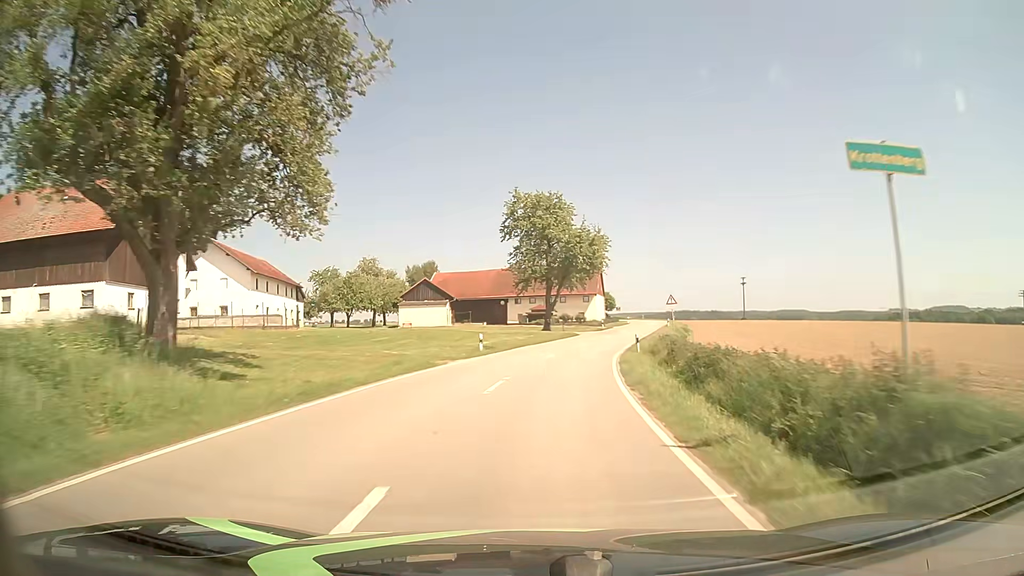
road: tertiary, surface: asphalt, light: Day
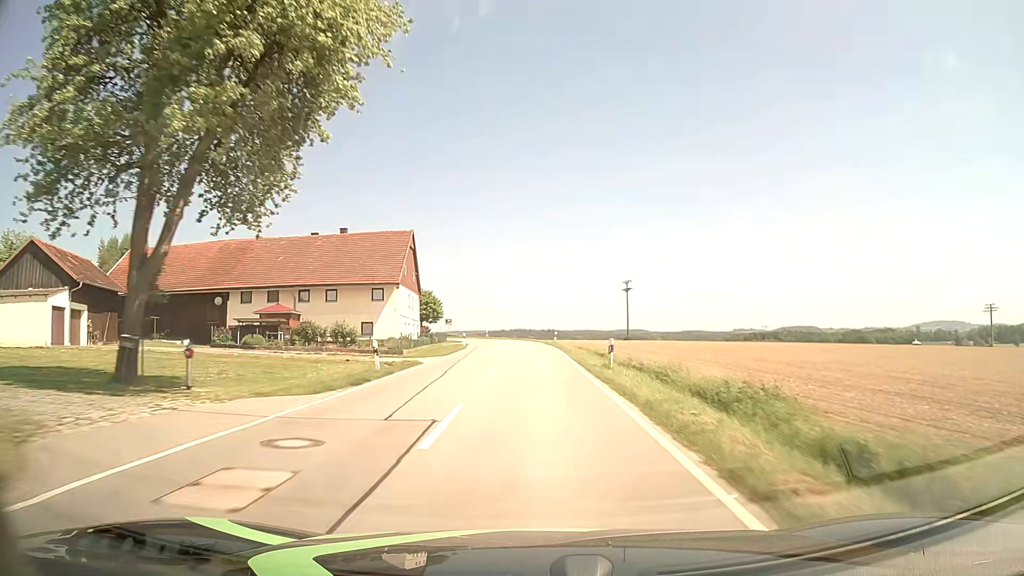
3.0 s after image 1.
(+6.7, +52.3) m; +14°
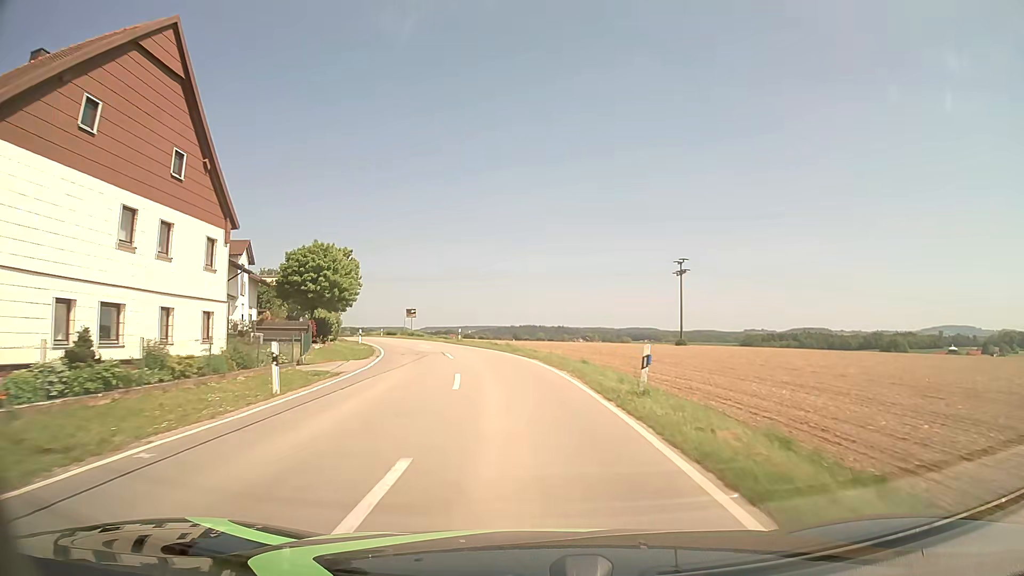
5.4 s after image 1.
(-0.1, +40.6) m; -1°
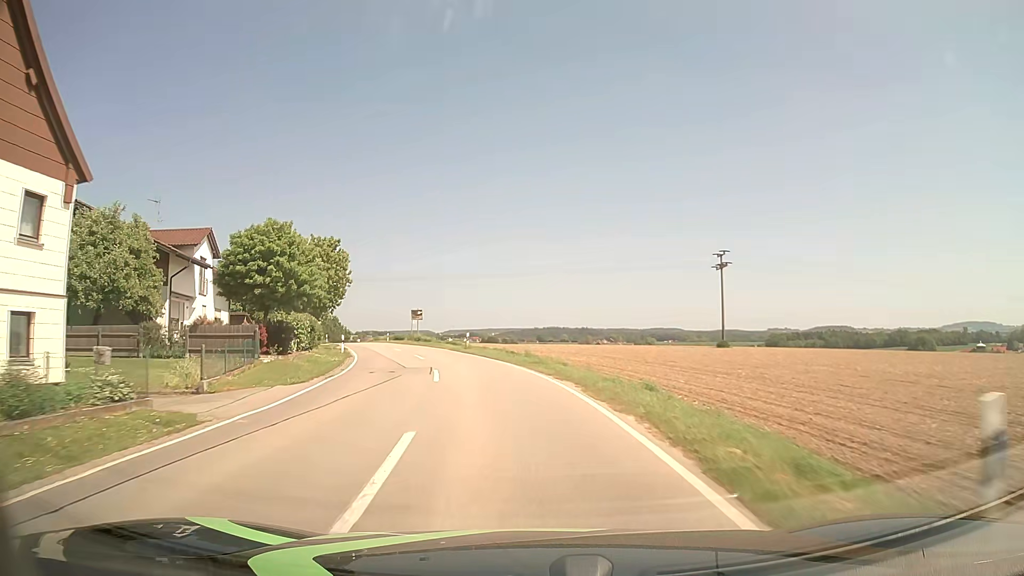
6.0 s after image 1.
(-0.1, +9.6) m; -2°
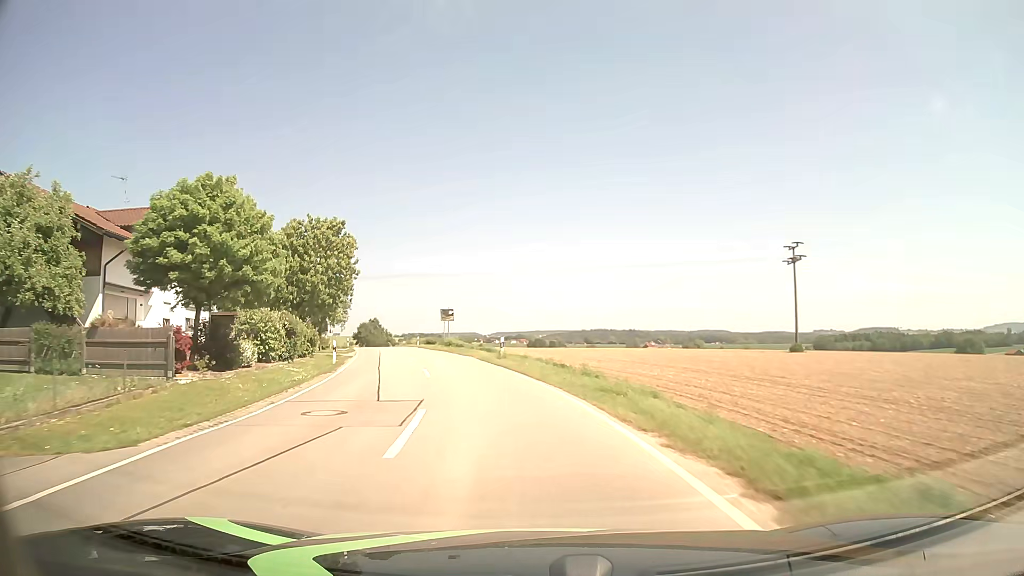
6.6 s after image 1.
(-0.3, +9.6) m; -4°
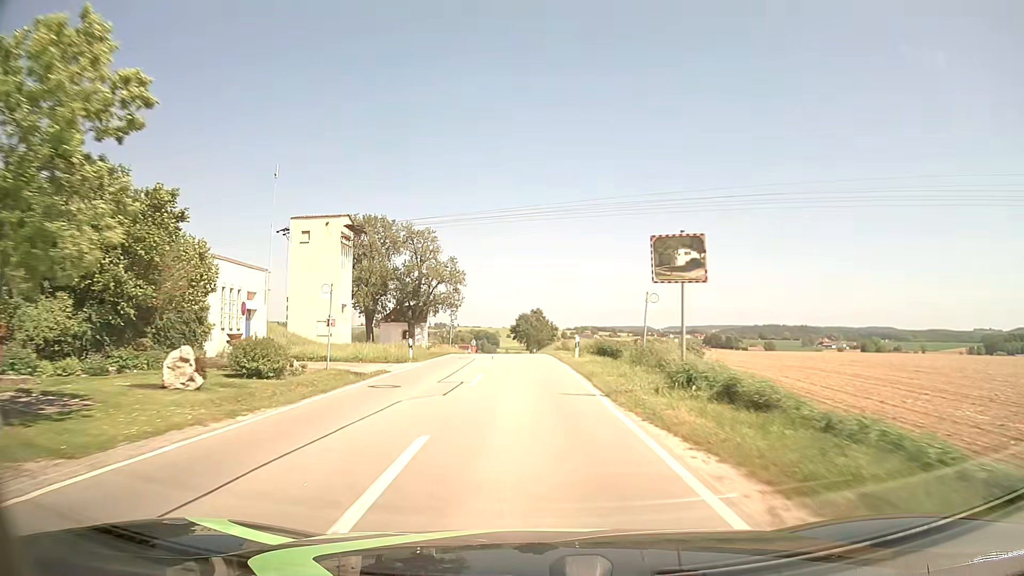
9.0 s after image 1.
(-5.6, +38.1) m; -15°
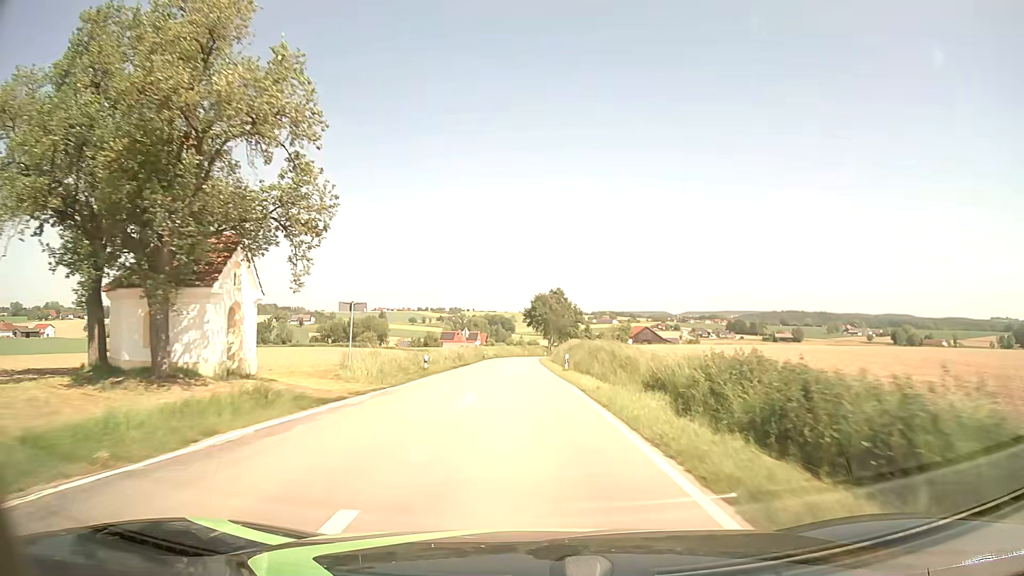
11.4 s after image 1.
(-0.6, +39.0) m; -1°
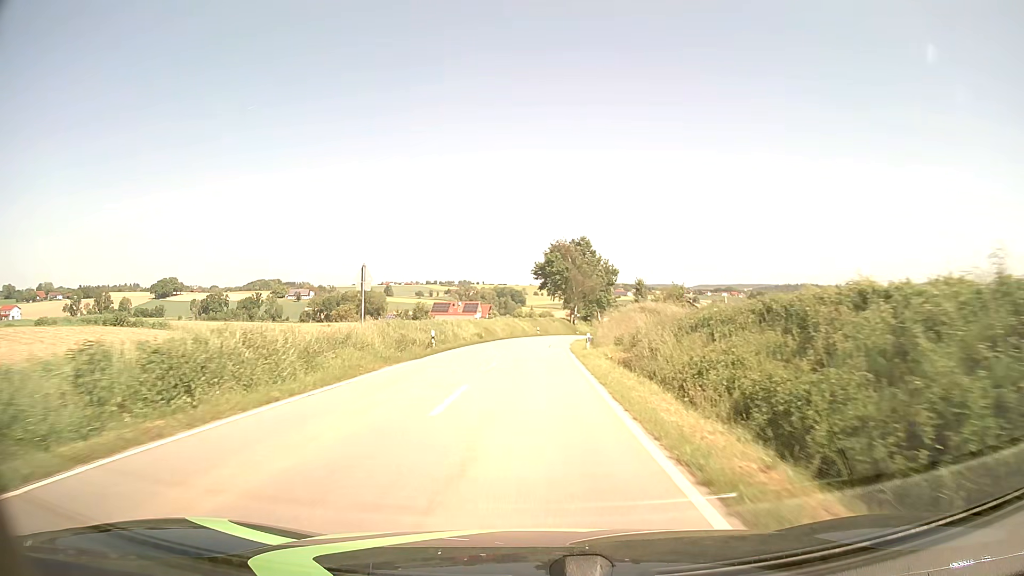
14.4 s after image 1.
(-0.7, +50.6) m; -1°
(0, +10) (0, +20) (0, +30) (0, +40) (+1, +50) (+2, +60) (+4, +70) (+6, +79) (+9, +89) (+12, +99) m
